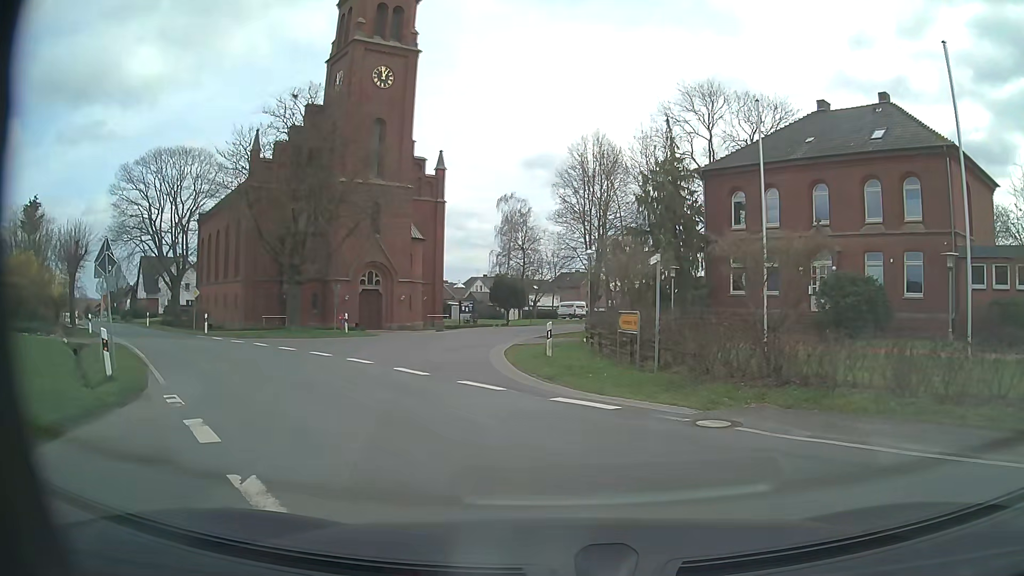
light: Day
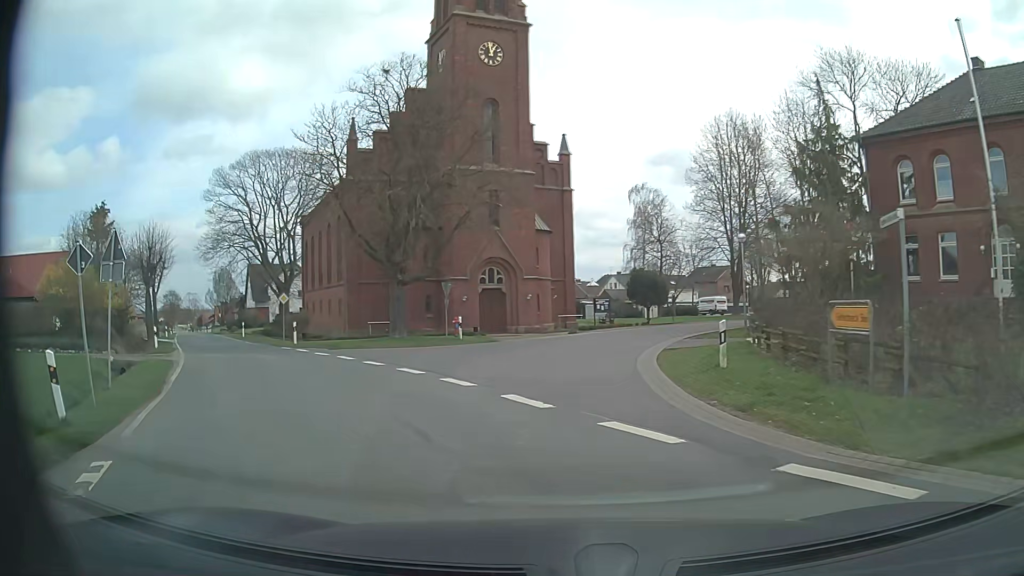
(-0.4, +5.6) m; -9°
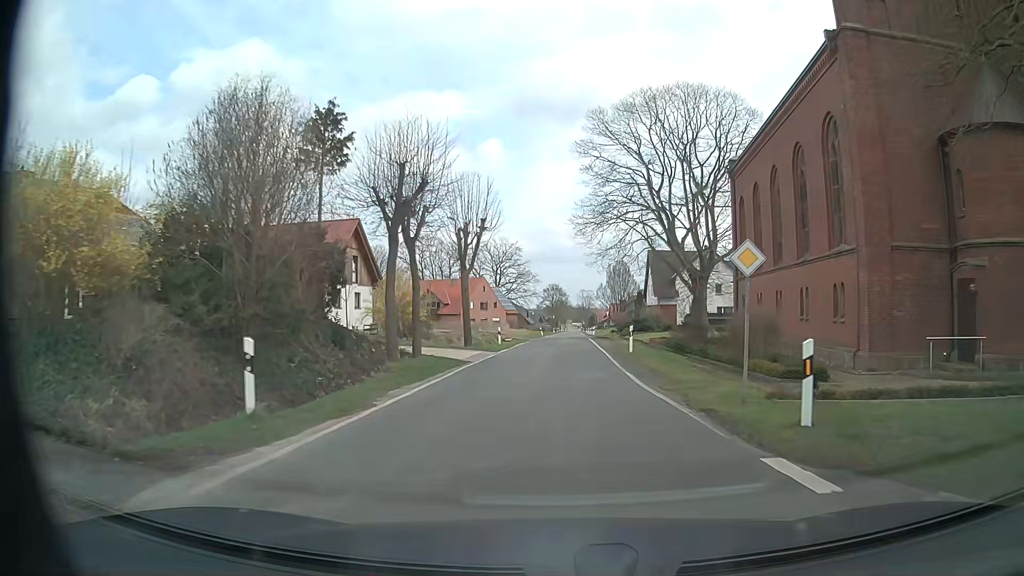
(-10.2, +23.0) m; -36°
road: tertiary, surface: asphalt
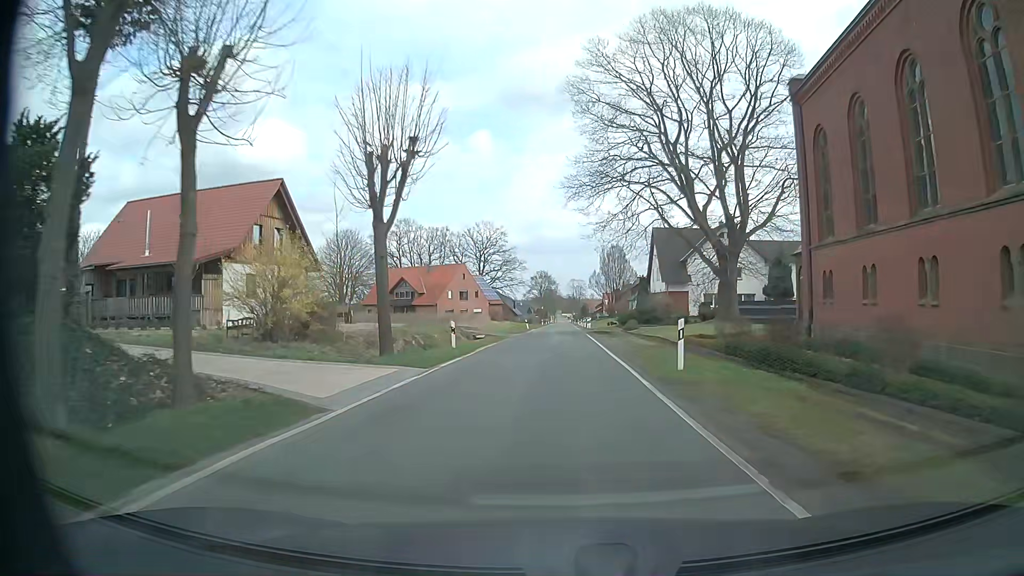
(+0.3, +14.0) m; +2°
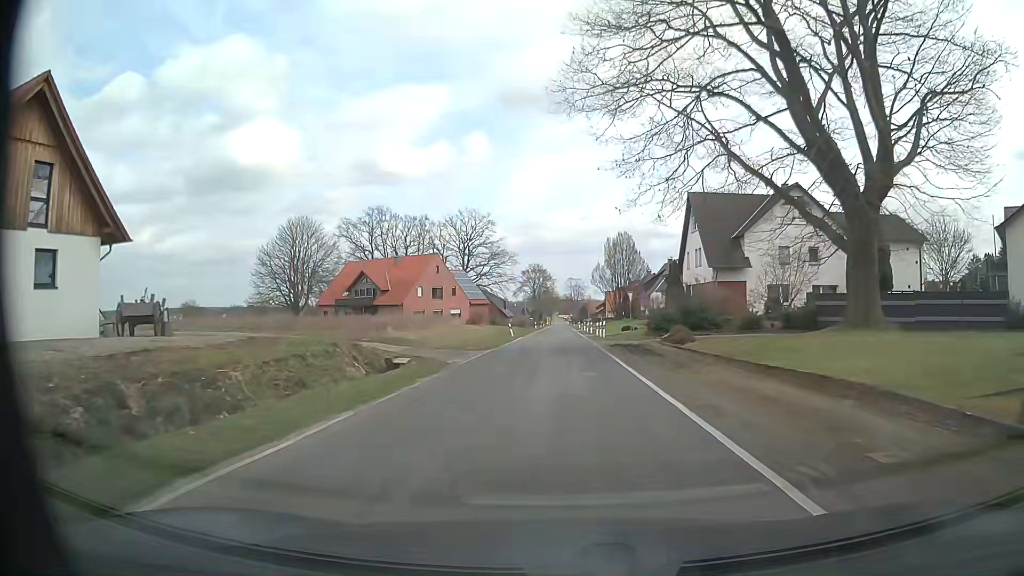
(-0.1, +22.3) m; 0°
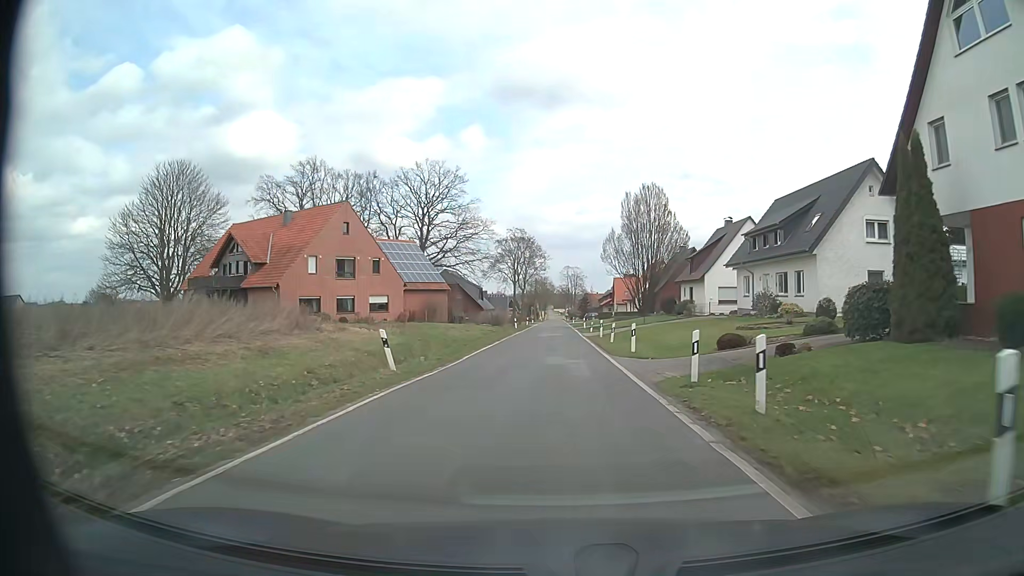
(+0.4, +38.4) m; +1°
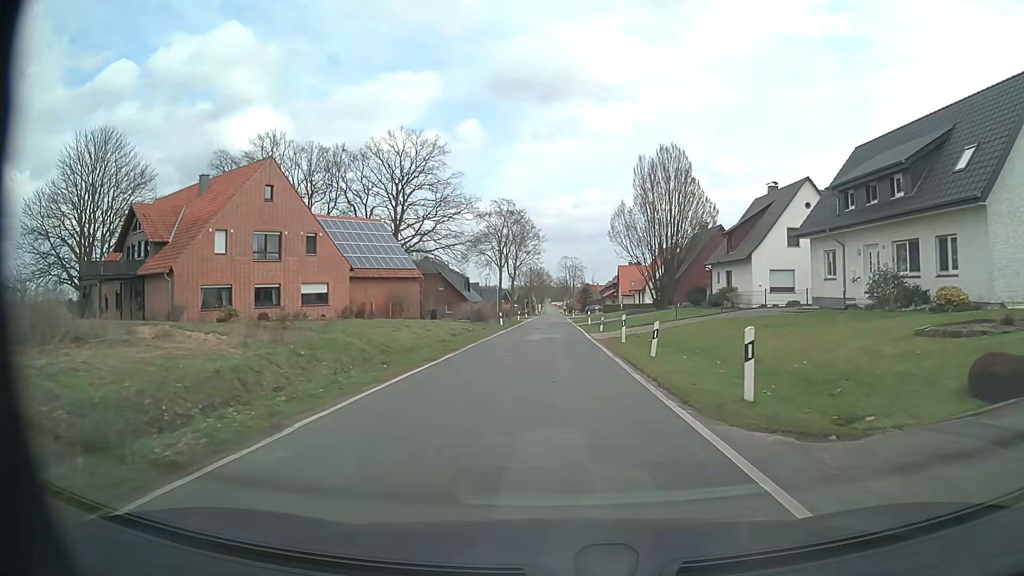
(0.0, +14.6) m; -1°
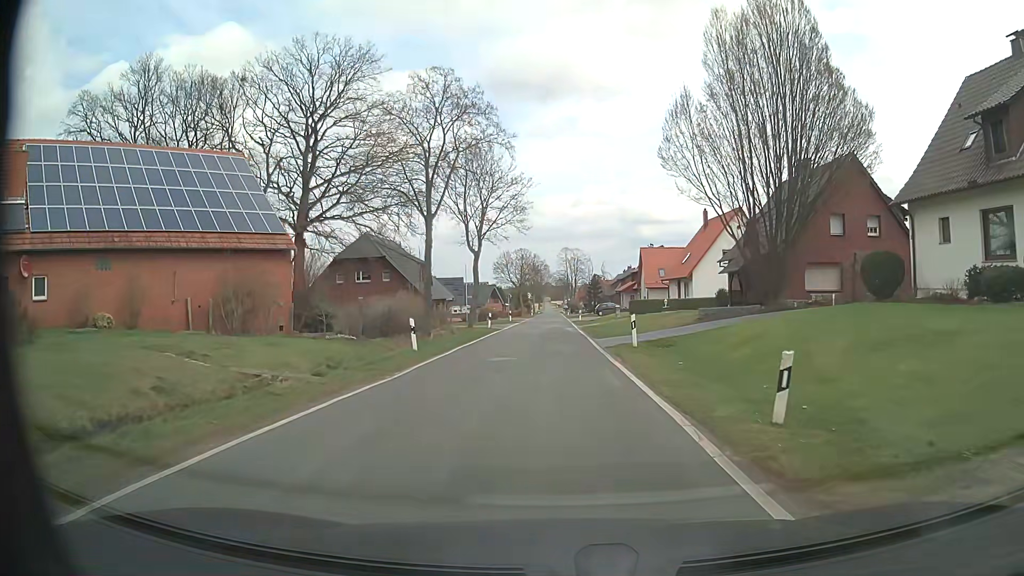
(+0.6, +31.1) m; +1°
